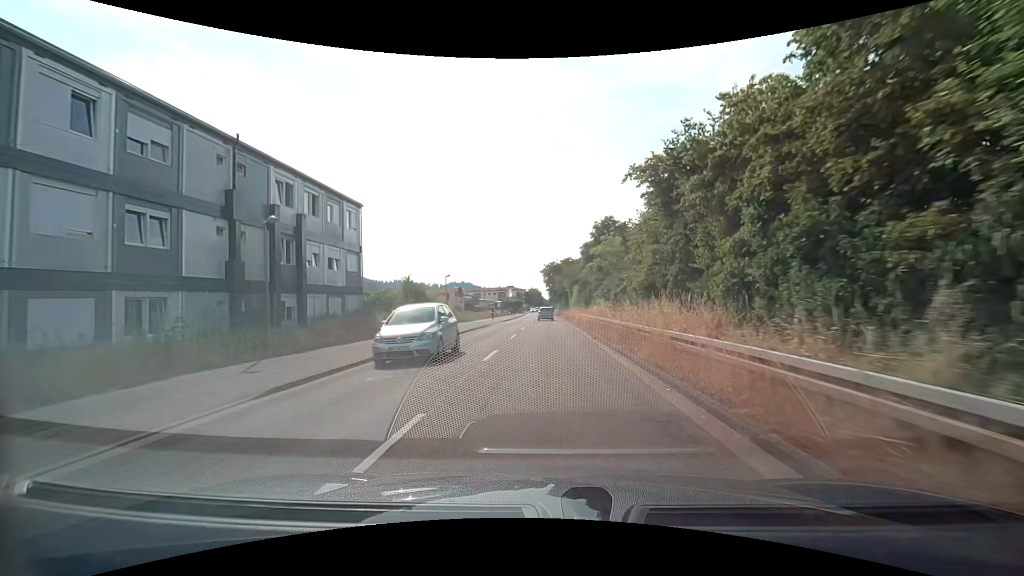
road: tertiary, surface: asphalt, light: Day
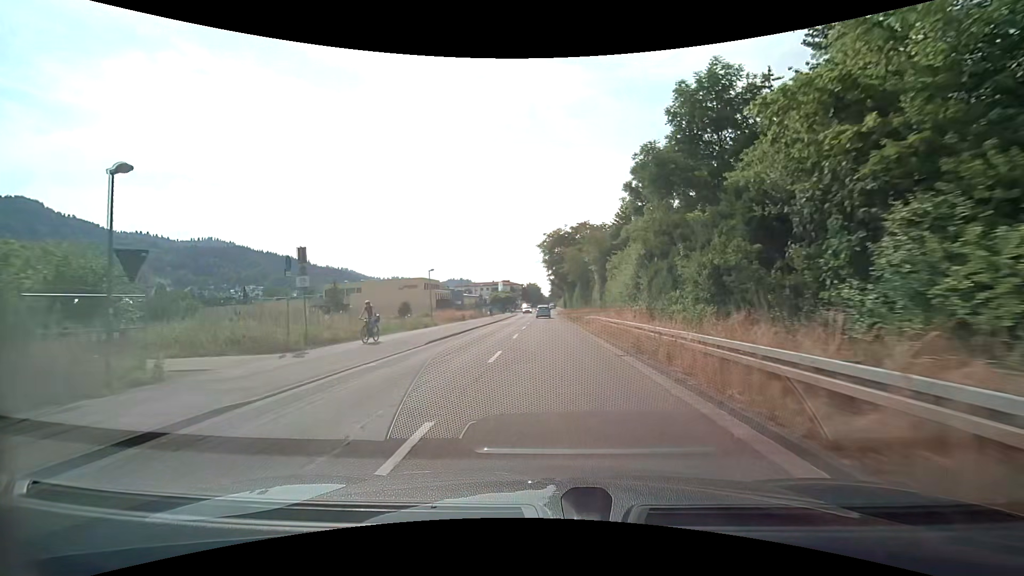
(-0.2, +36.6) m; 0°
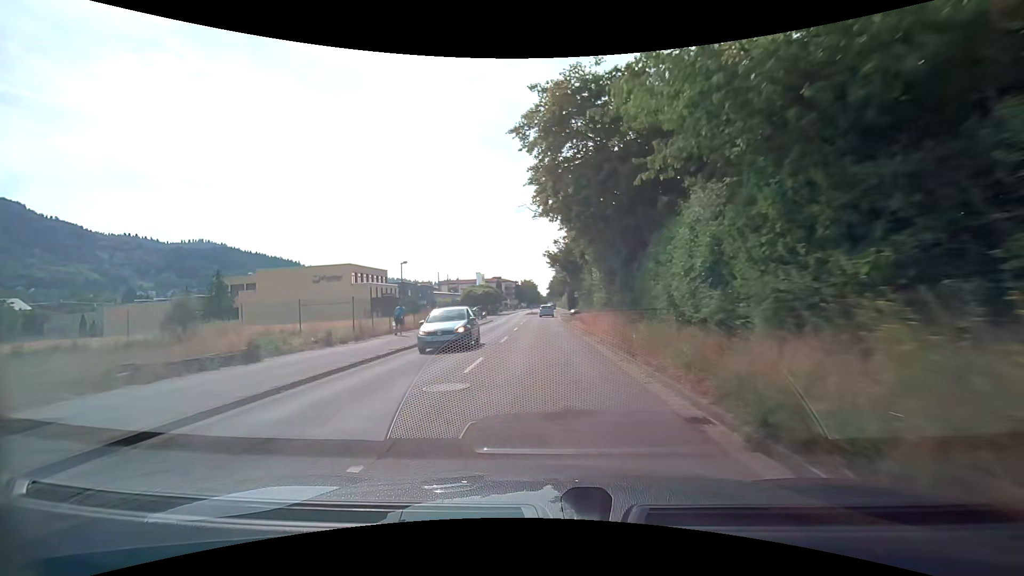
(+0.3, +37.6) m; 0°
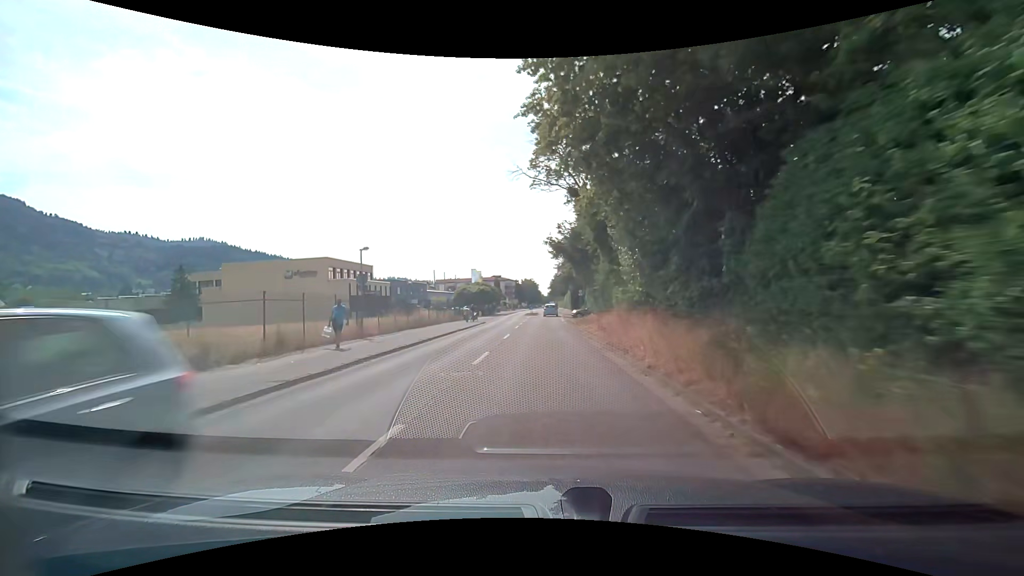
(0.0, +7.7) m; 0°
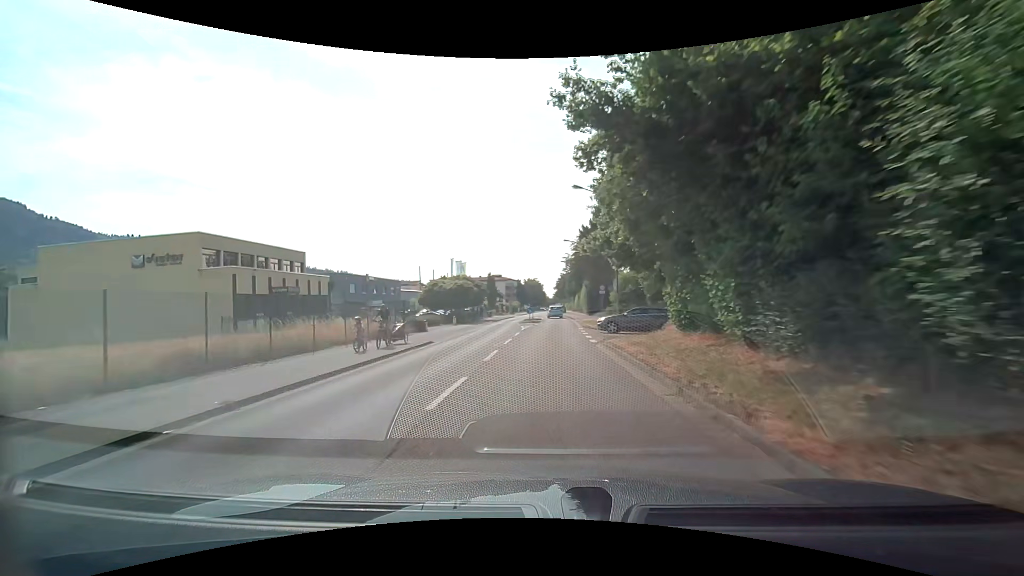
(-0.1, +23.2) m; 0°
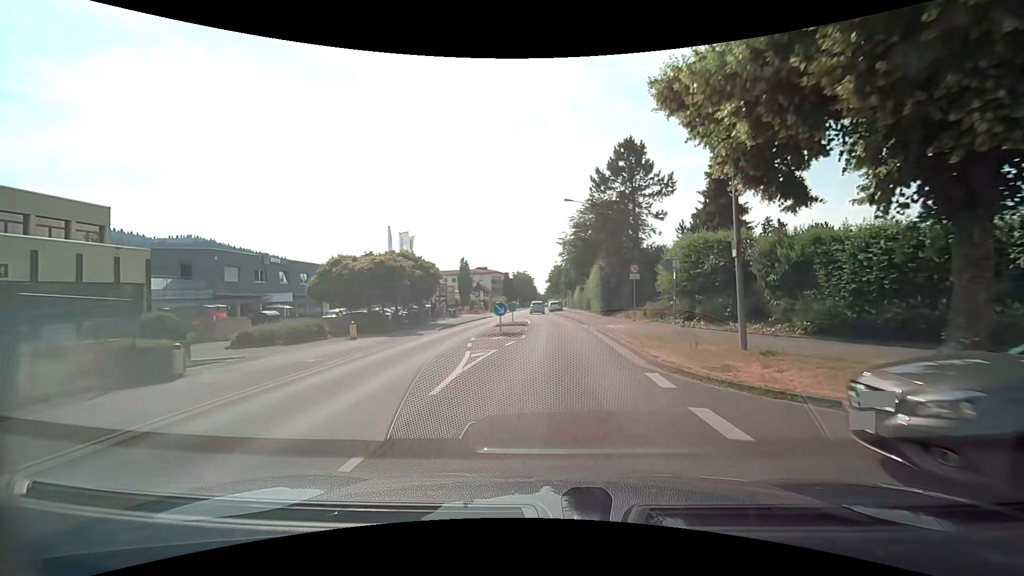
(0.0, +23.1) m; +1°
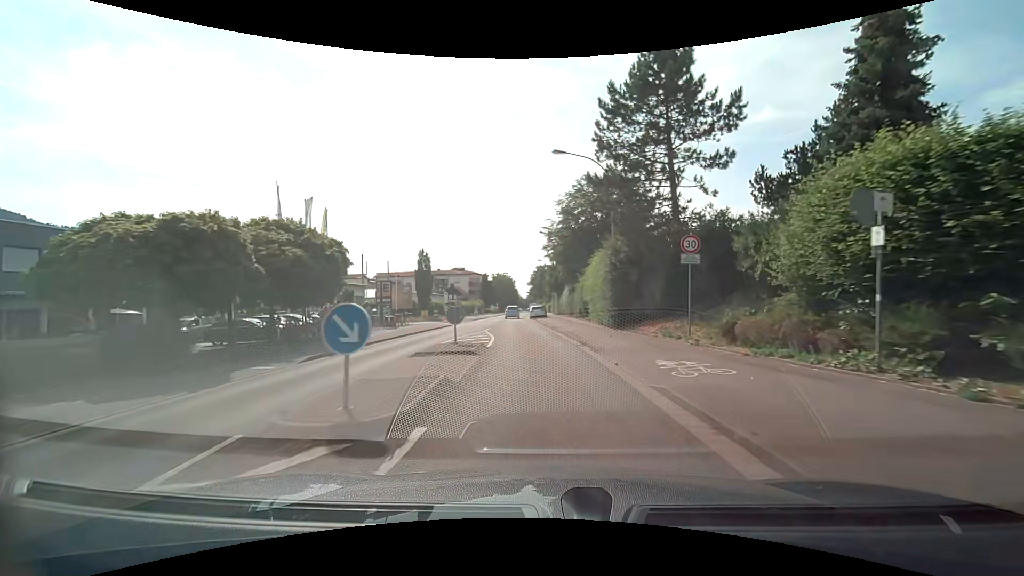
(+0.2, +14.7) m; +2°
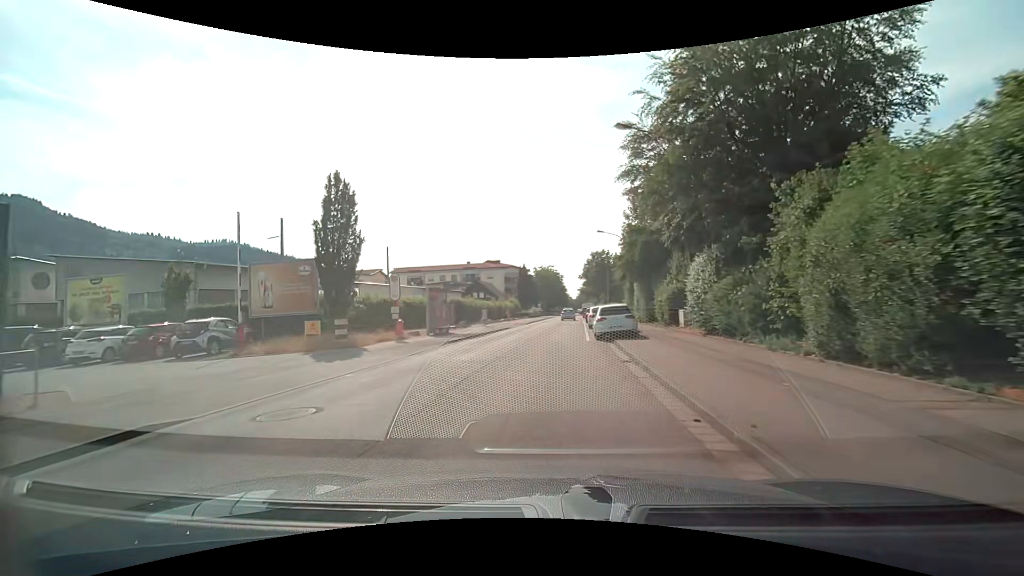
(-1.3, +34.1) m; -5°
(0, +10) (0, +20) (+1, +30) (+1, +40) (+2, +50) (+2, +60) (+3, +70) (+4, +80) (+4, +90) (+5, +100) m
